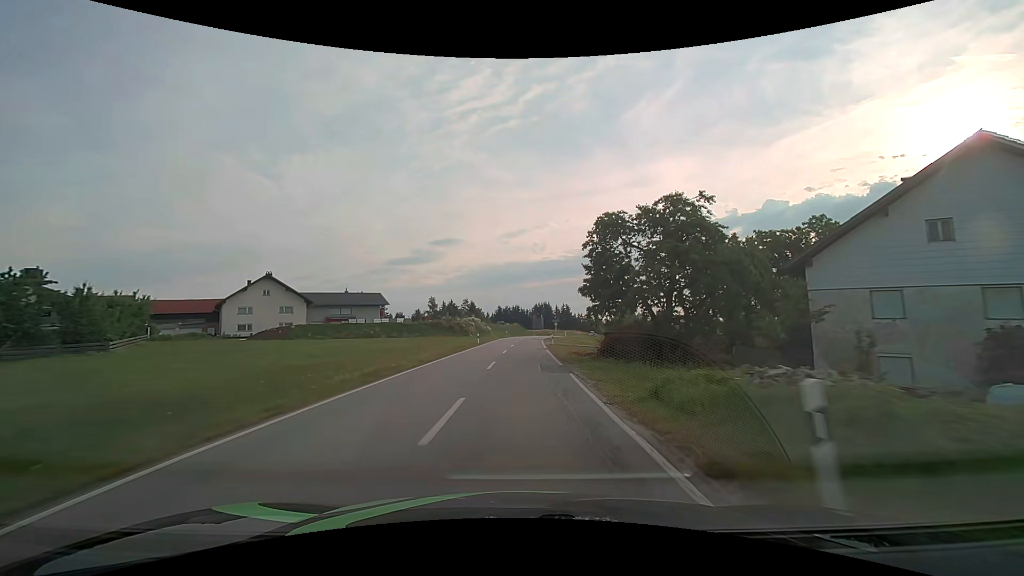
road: secondary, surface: asphalt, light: Day
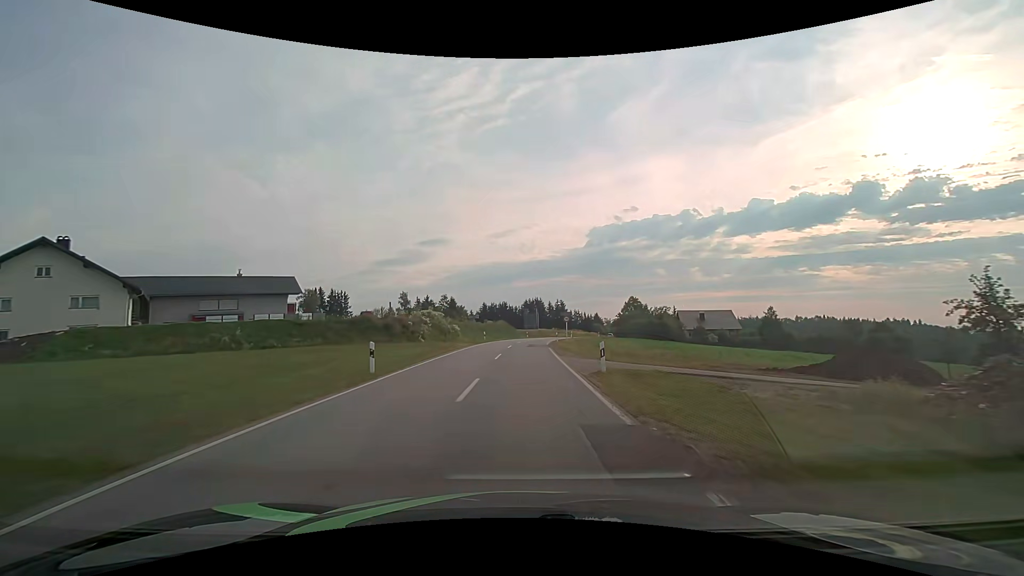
(+0.3, +32.1) m; +1°
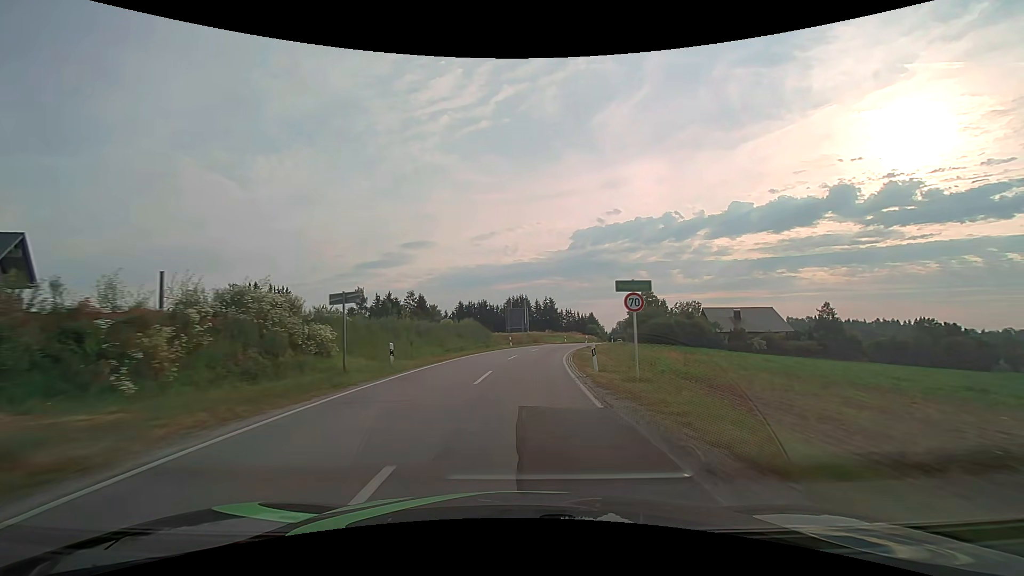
(+0.6, +32.1) m; +2°
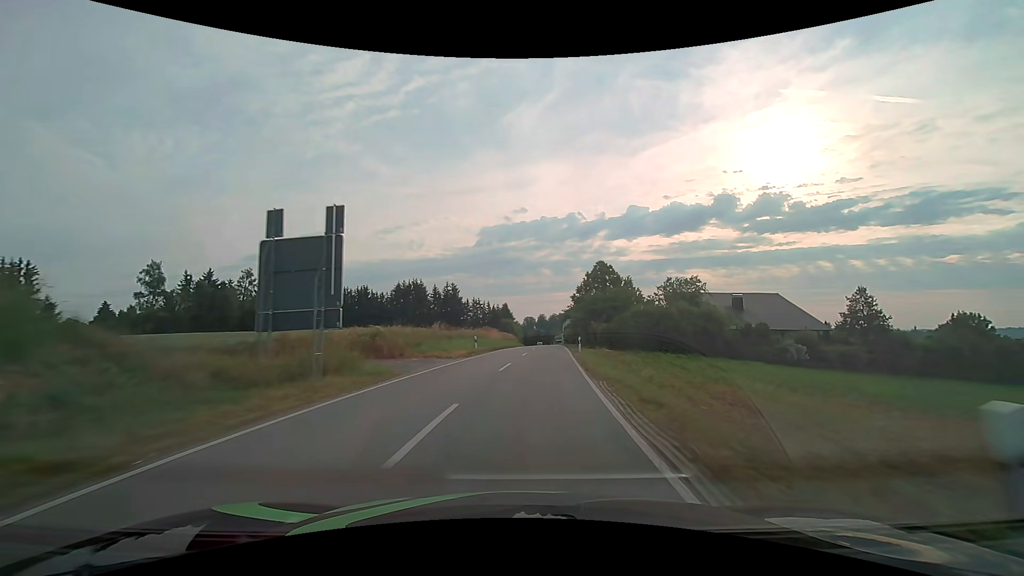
(+3.2, +42.8) m; +11°
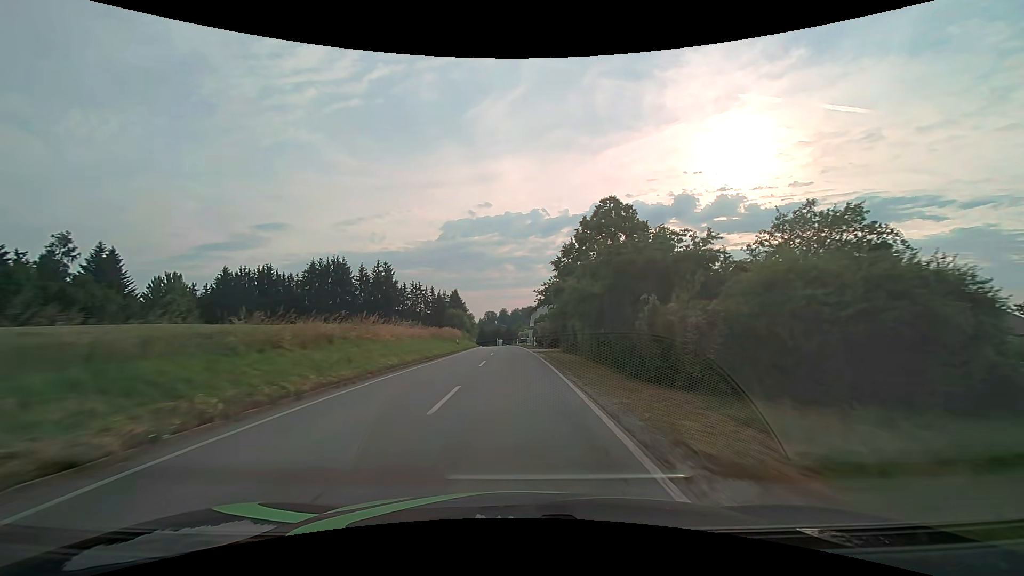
(+1.9, +32.4) m; +4°
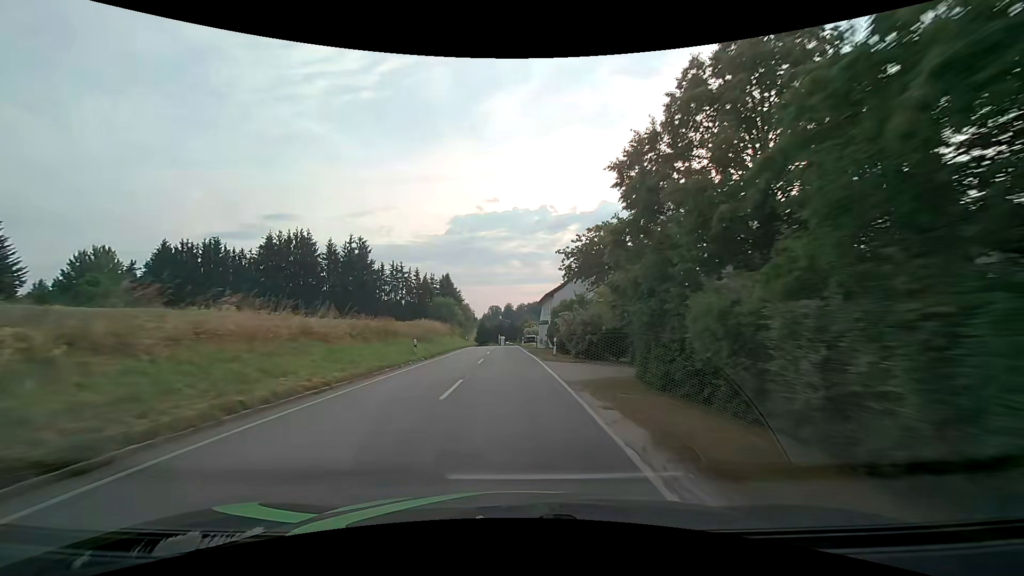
(-0.1, +21.8) m; -1°
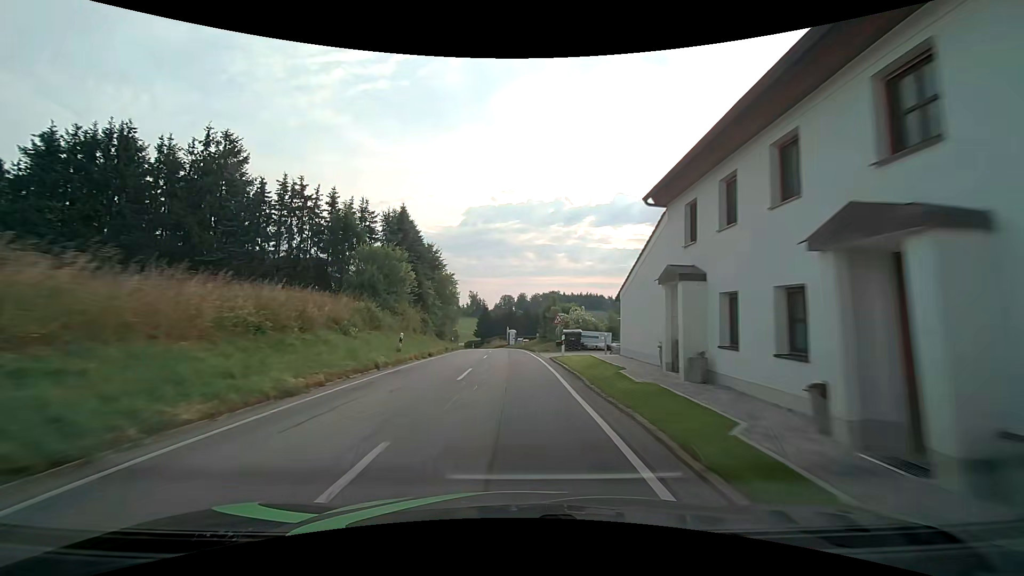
(-0.7, +43.8) m; -2°
